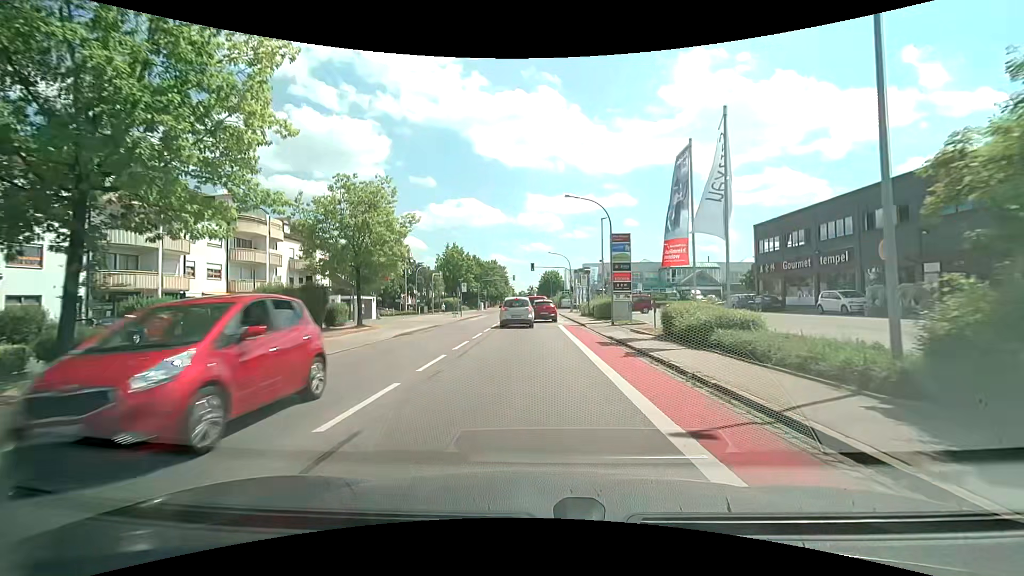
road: tertiary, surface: asphalt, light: Day
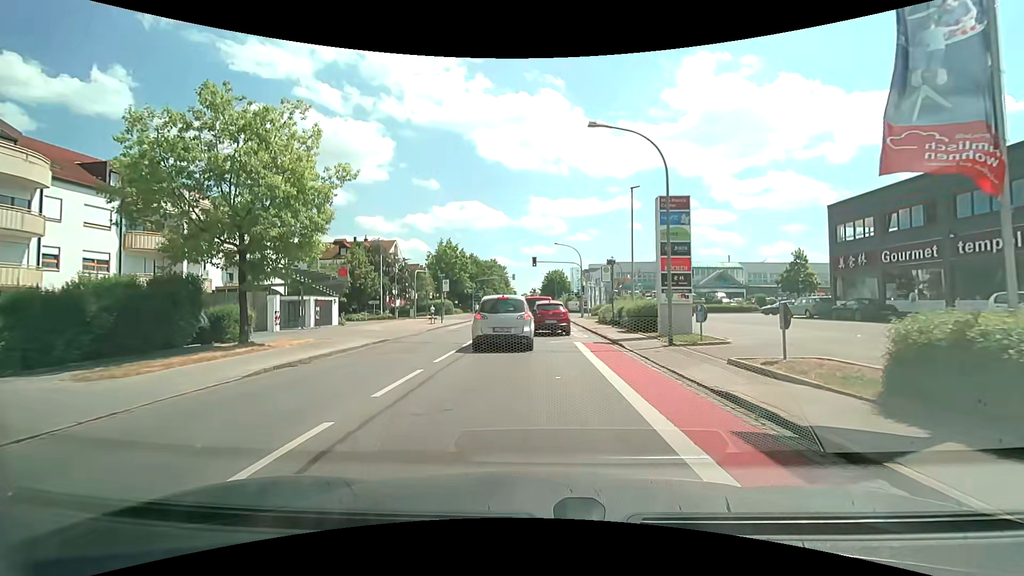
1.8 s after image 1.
(0.0, +11.3) m; 0°
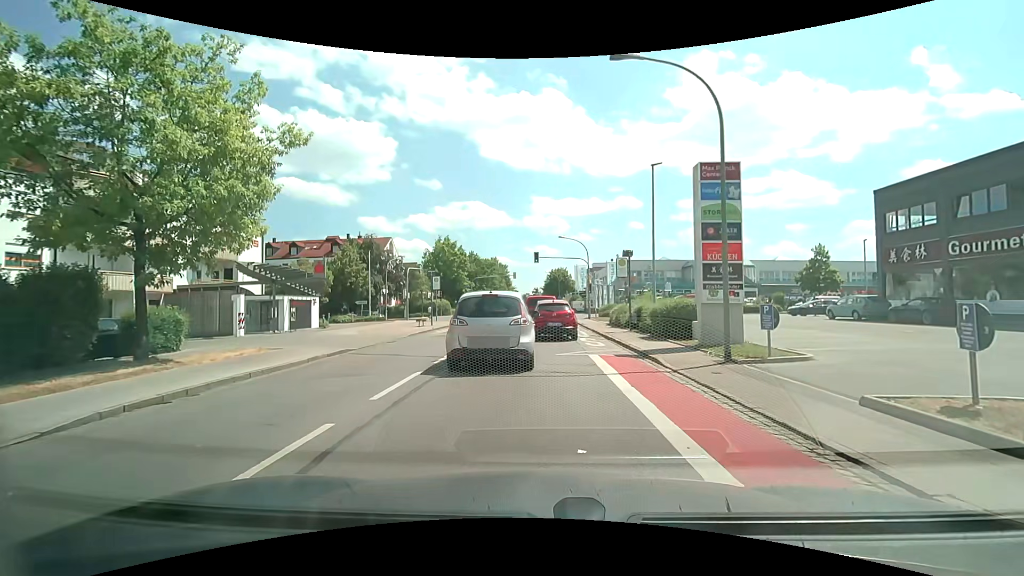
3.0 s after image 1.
(0.0, +4.3) m; 0°
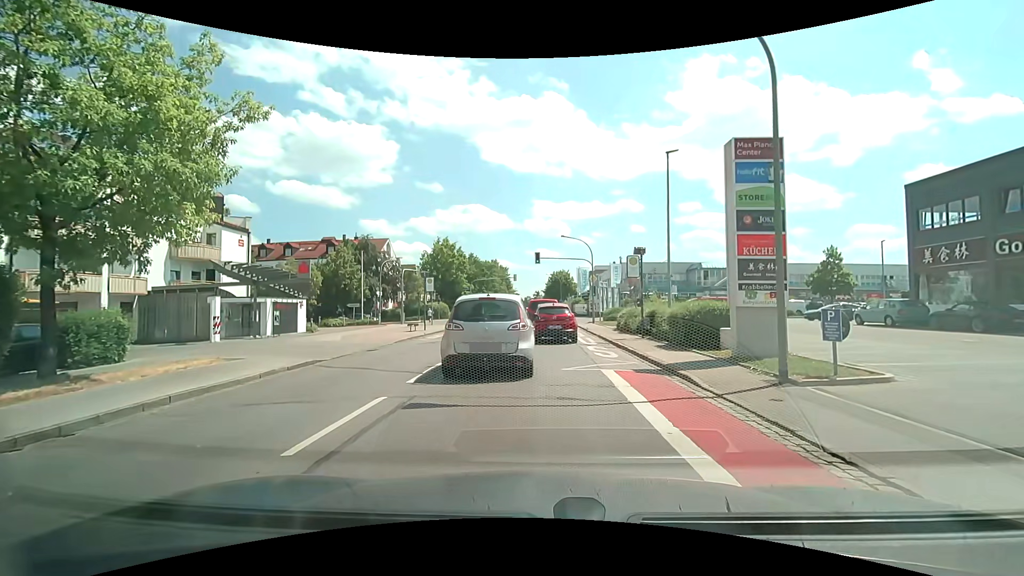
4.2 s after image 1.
(0.0, +2.4) m; 0°
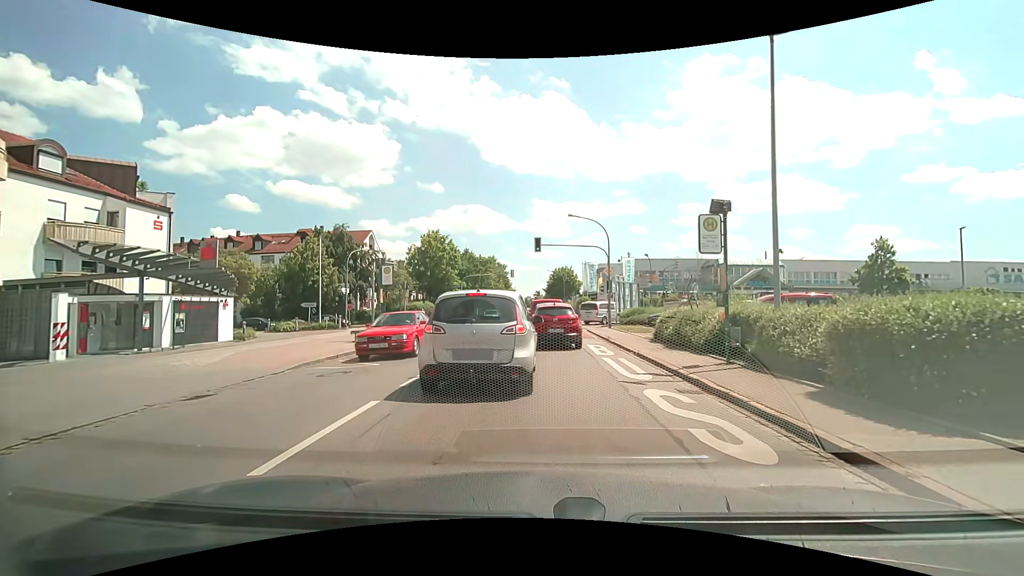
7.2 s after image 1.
(-0.1, +9.7) m; +1°
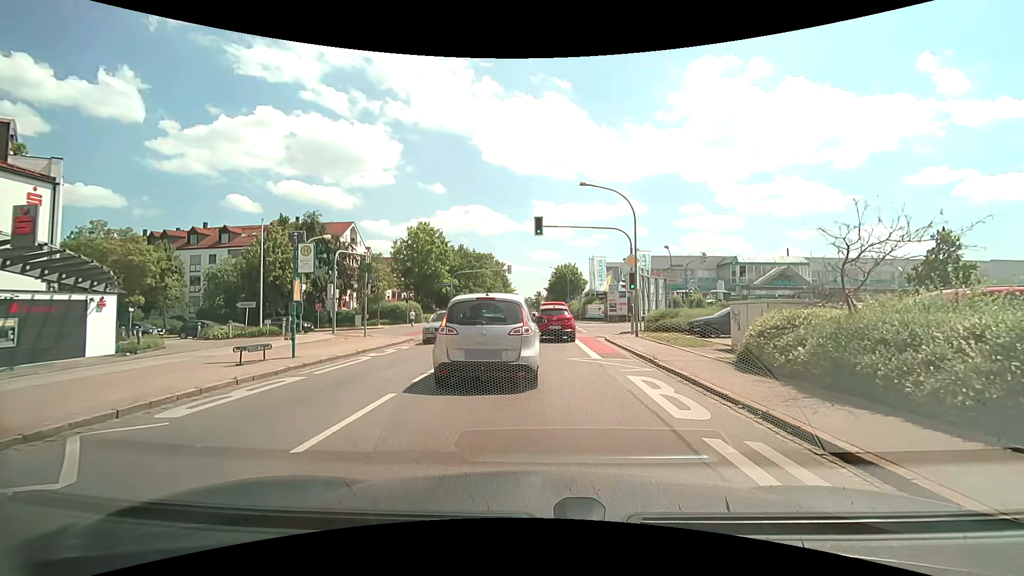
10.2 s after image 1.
(-0.3, +8.3) m; -1°
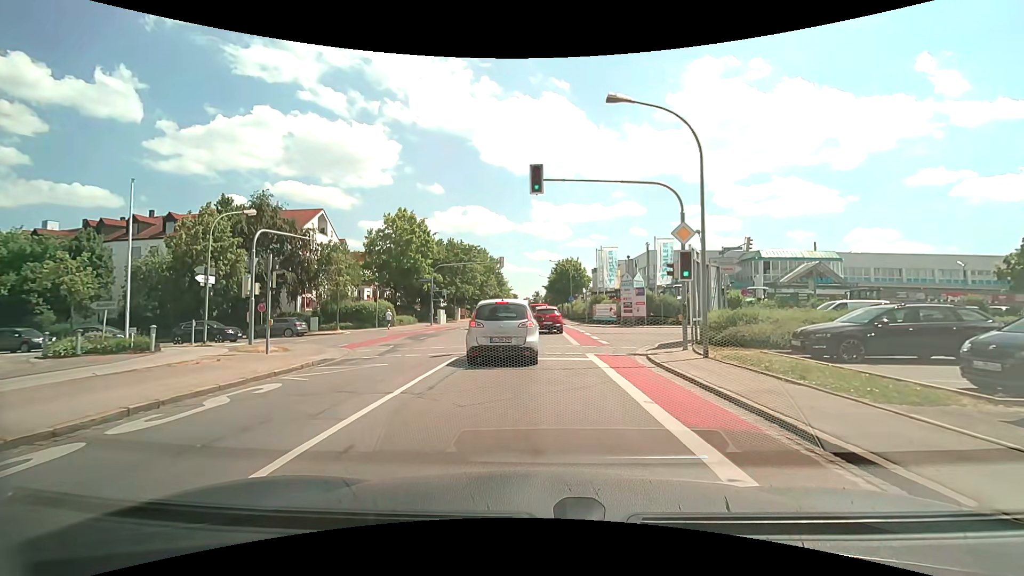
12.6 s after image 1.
(-0.1, +10.3) m; 0°
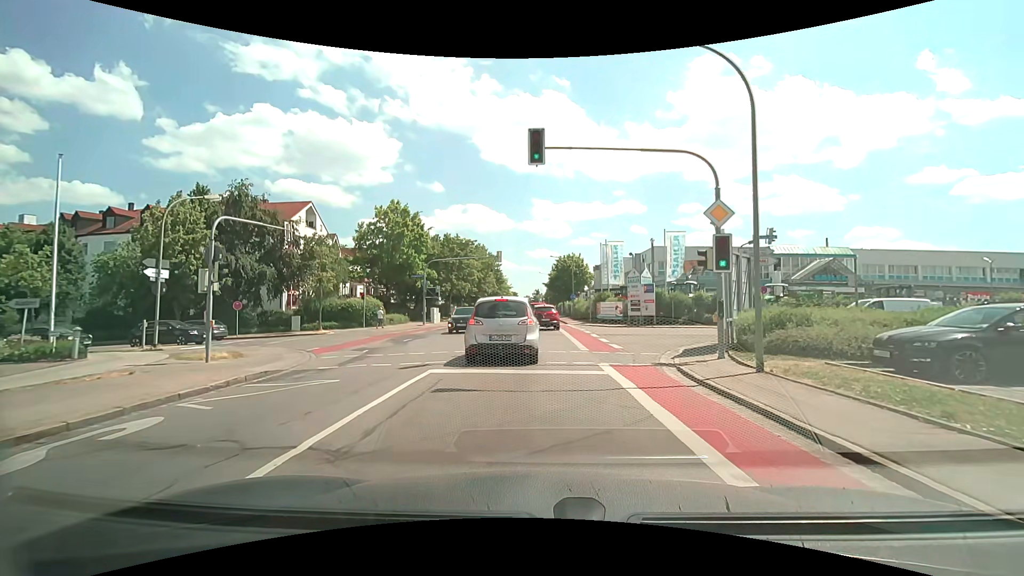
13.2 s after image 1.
(0.0, +3.3) m; -1°
(0, +10) (0, +20) (0, +30) (0, +40) (0, +50) (0, +60) (-1, +70) (-1, +80) (-1, +90) (-1, +100) m
